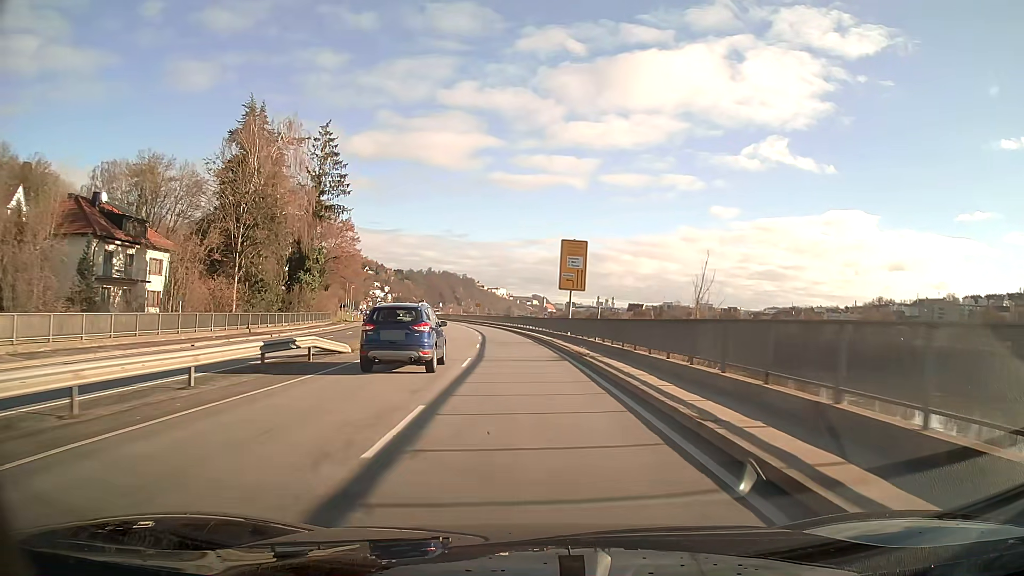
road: primary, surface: asphalt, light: Day
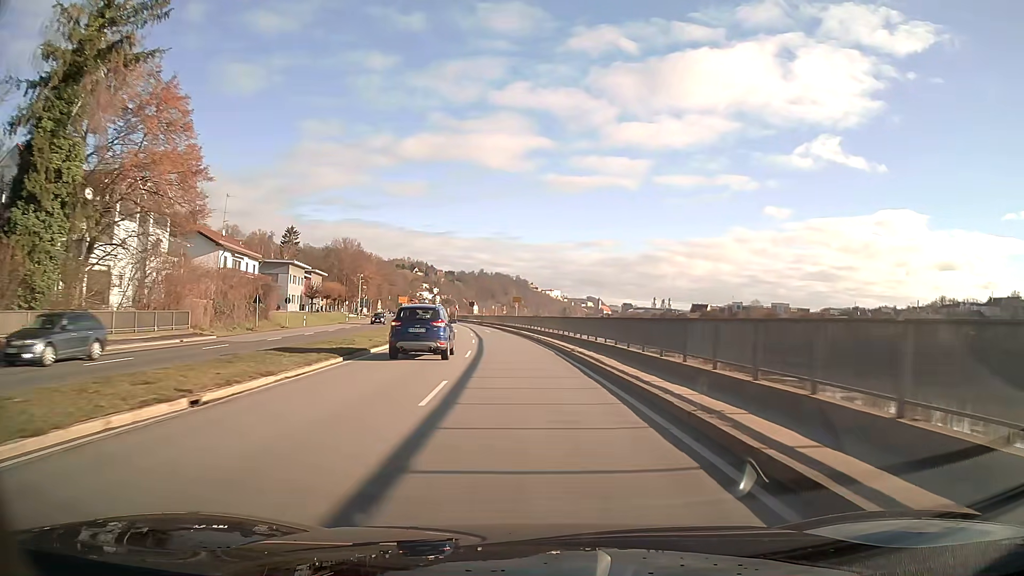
(-1.8, +44.3) m; -4°
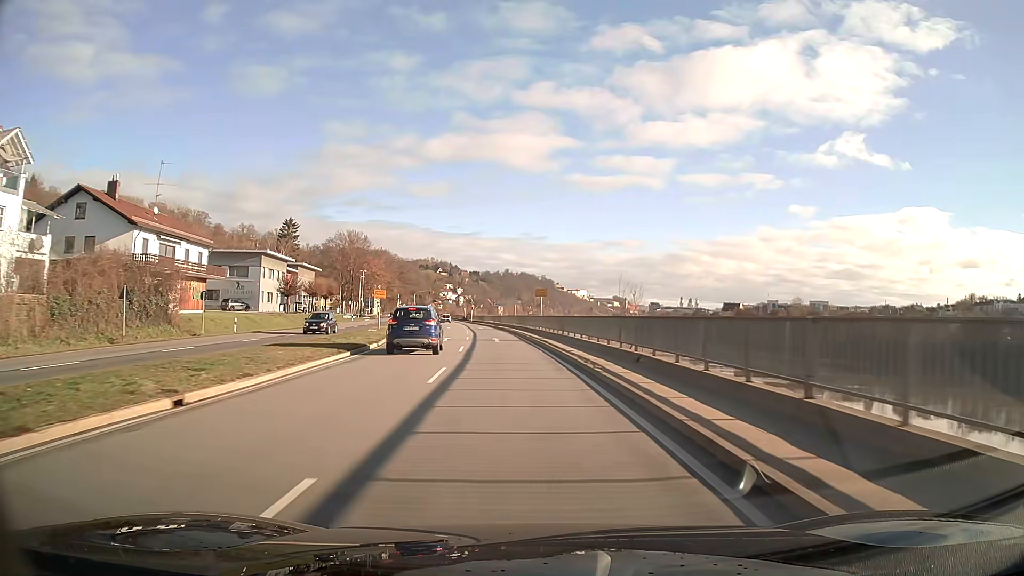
(-0.4, +20.5) m; -2°
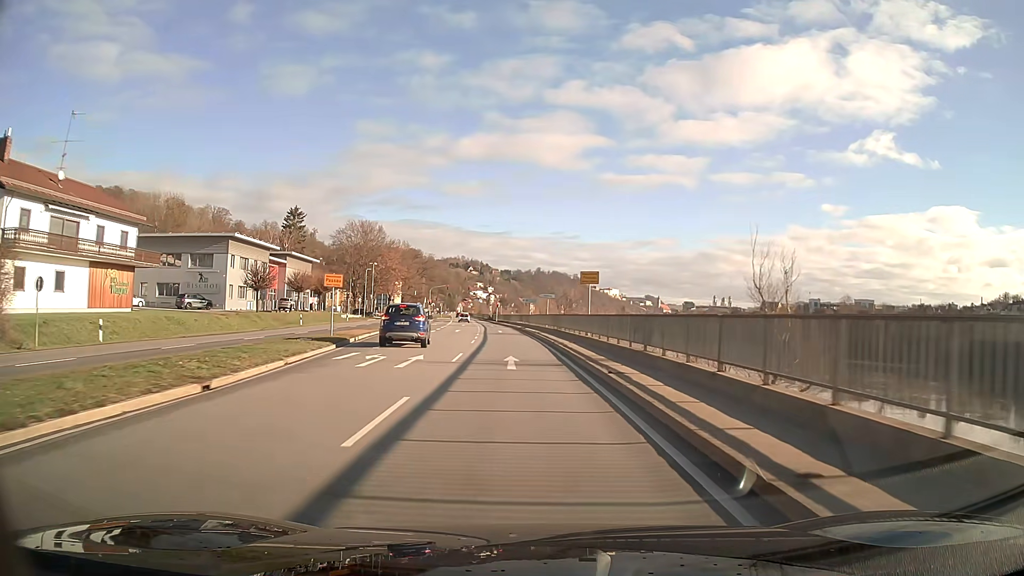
(-0.4, +18.5) m; -2°
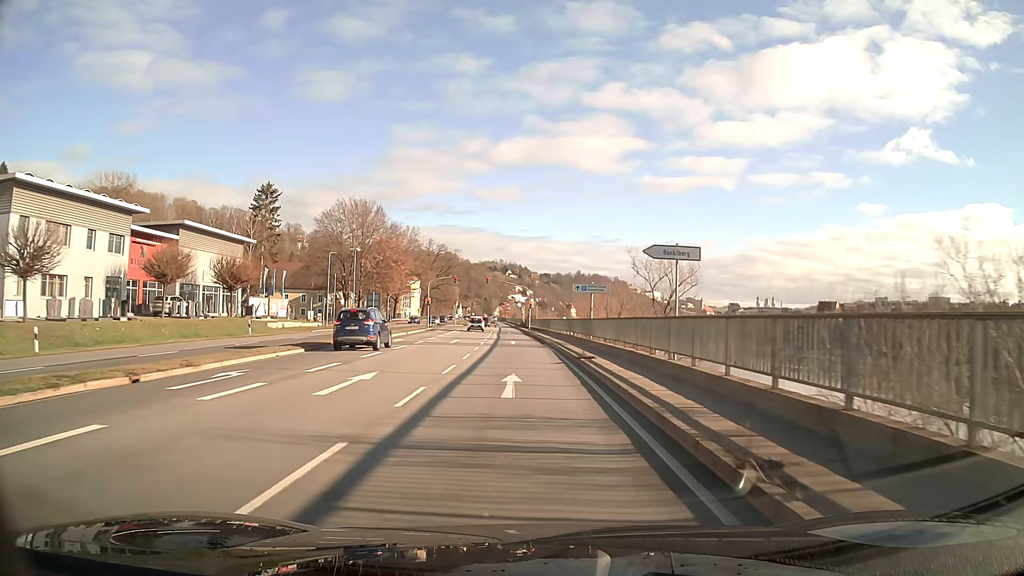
(-1.1, +38.3) m; -3°
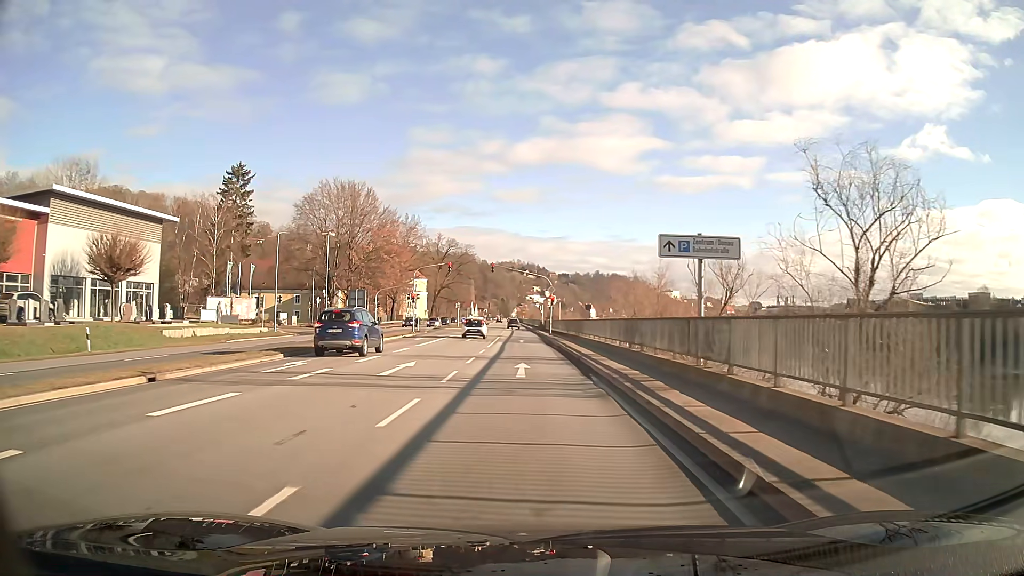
(-0.2, +19.8) m; -1°
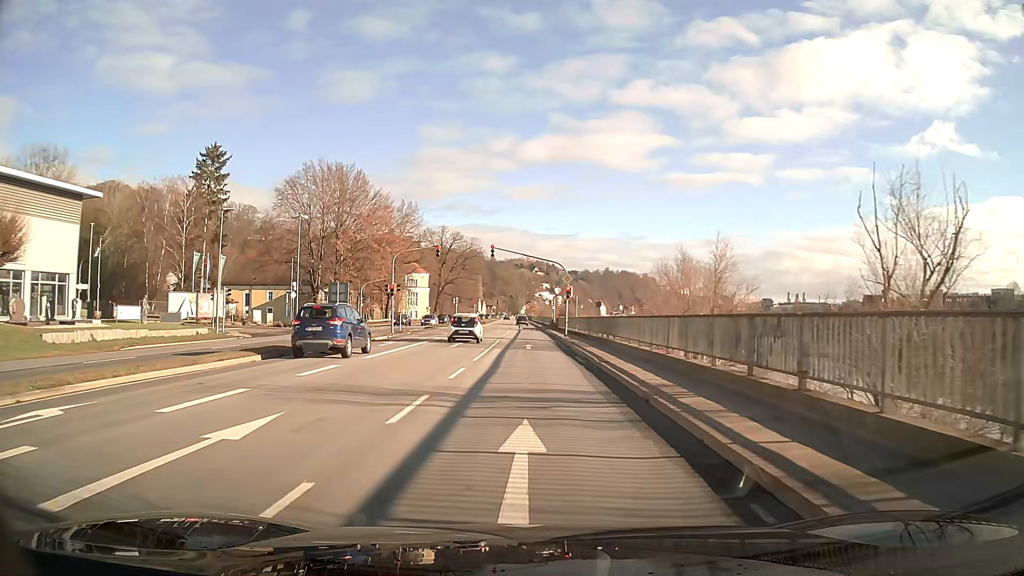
(-0.1, +11.8) m; -1°
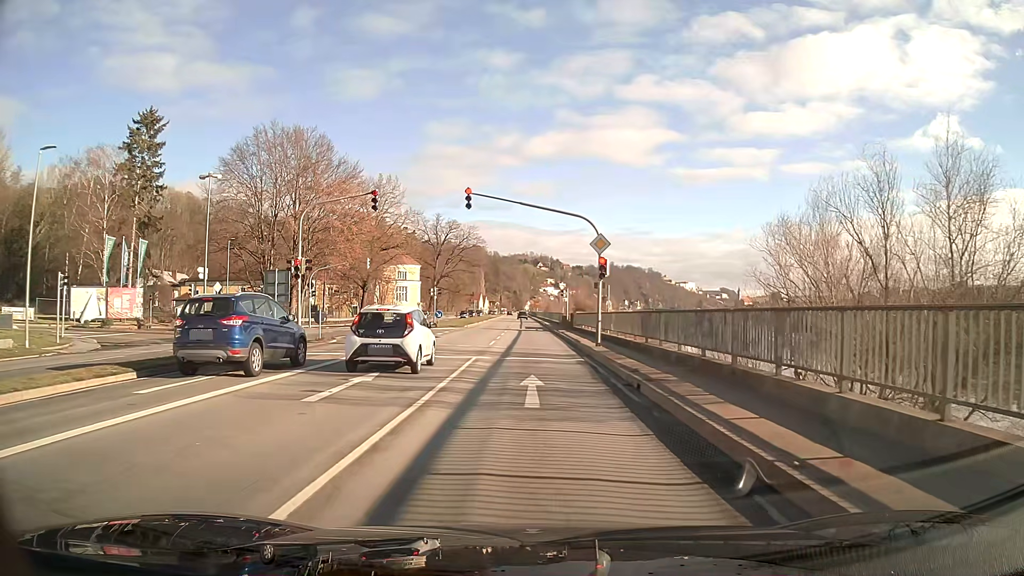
(-0.1, +18.7) m; 0°
